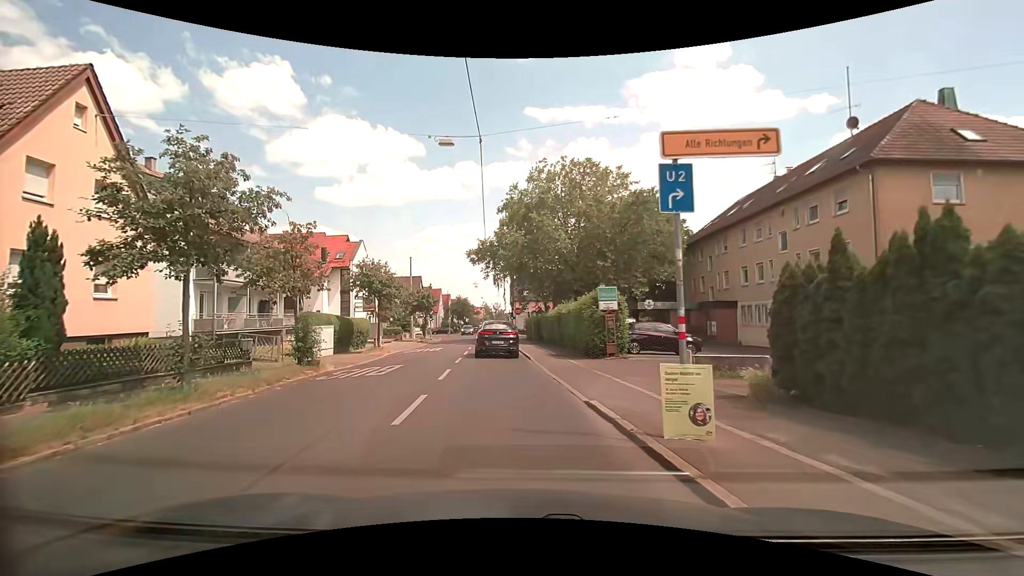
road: tertiary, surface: asphalt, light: Day
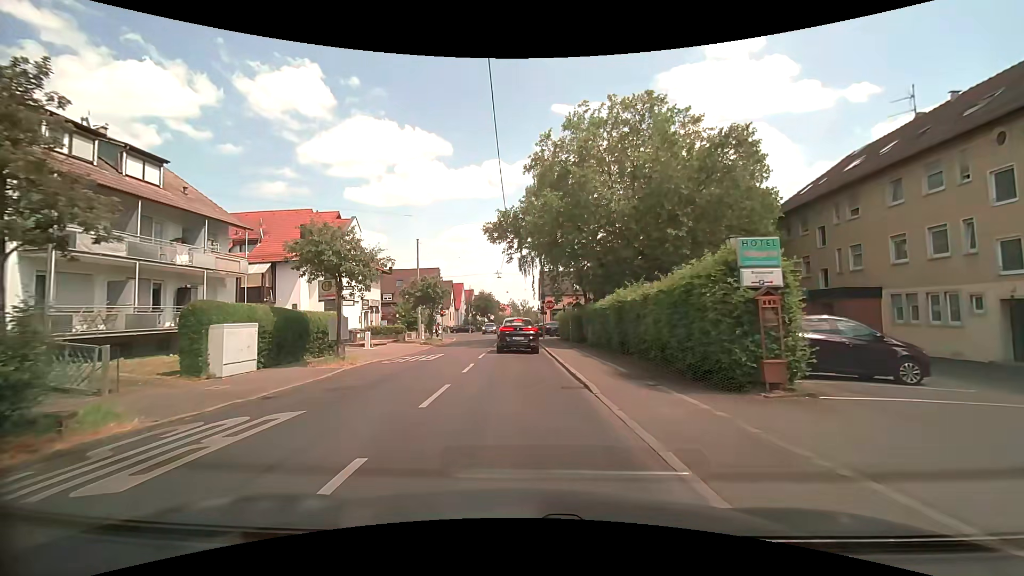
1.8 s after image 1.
(-0.5, +11.3) m; -4°
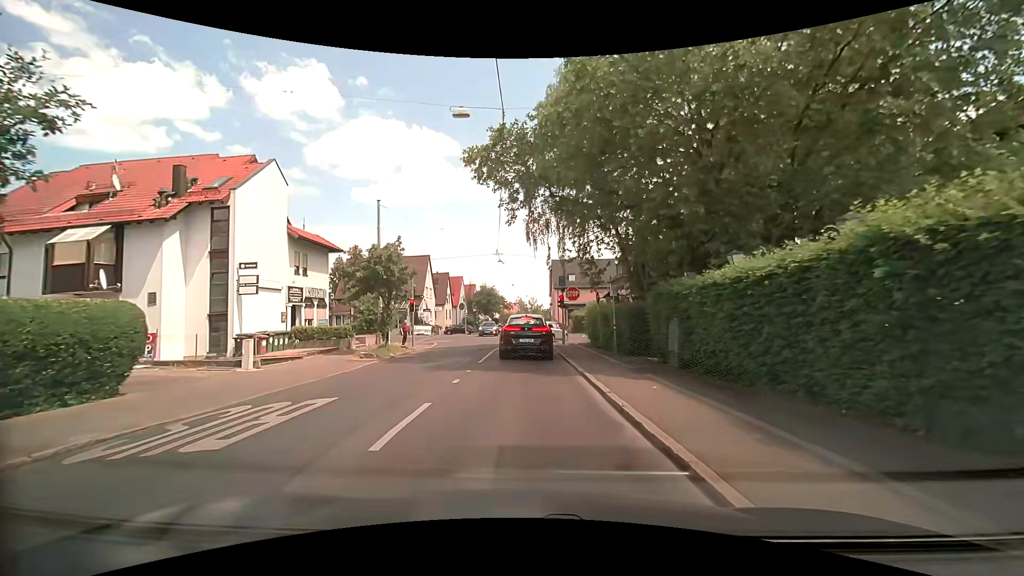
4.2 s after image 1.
(-0.1, +15.1) m; -1°
